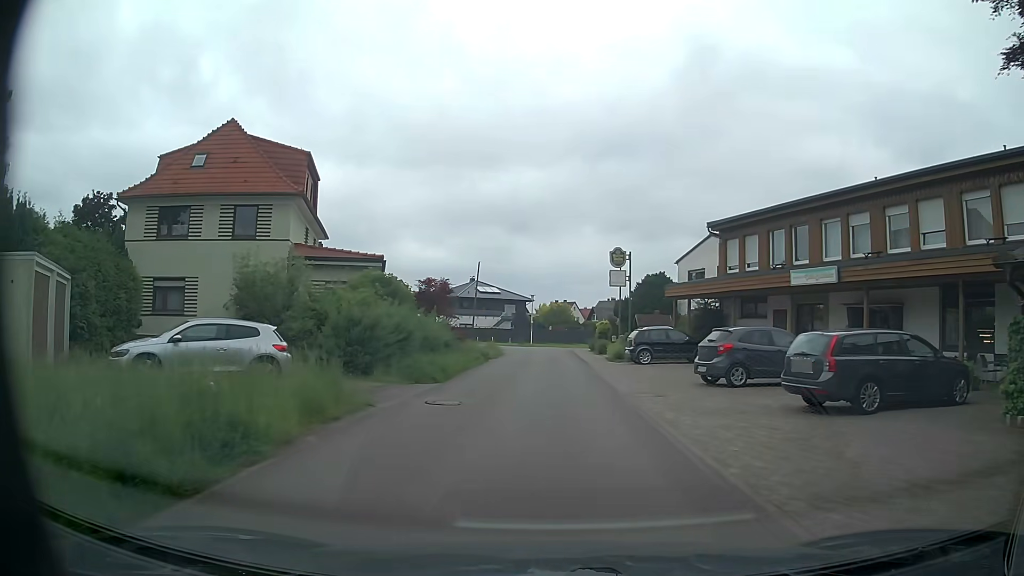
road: residential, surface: asphalt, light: Day
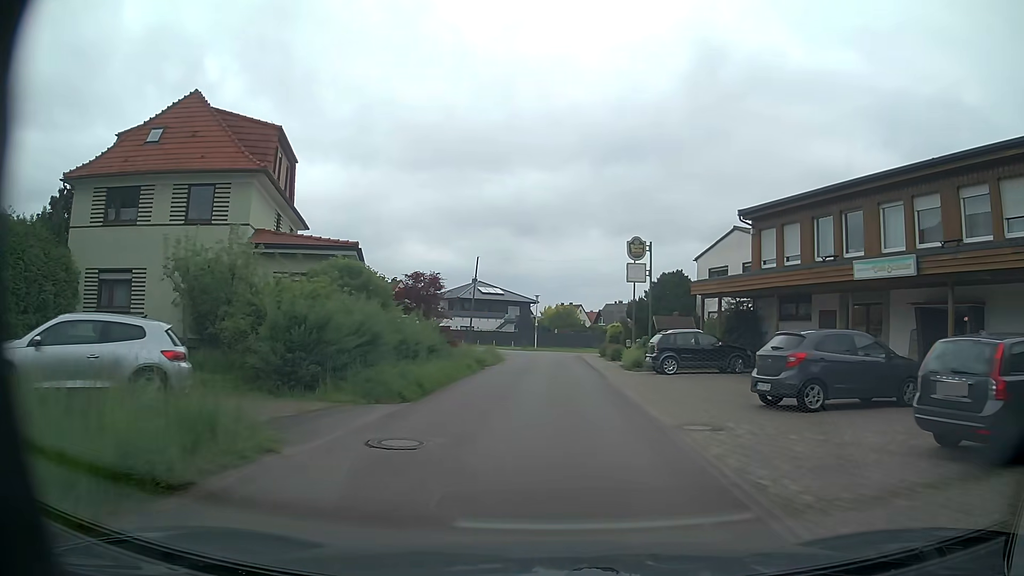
(0.0, +4.6) m; -1°
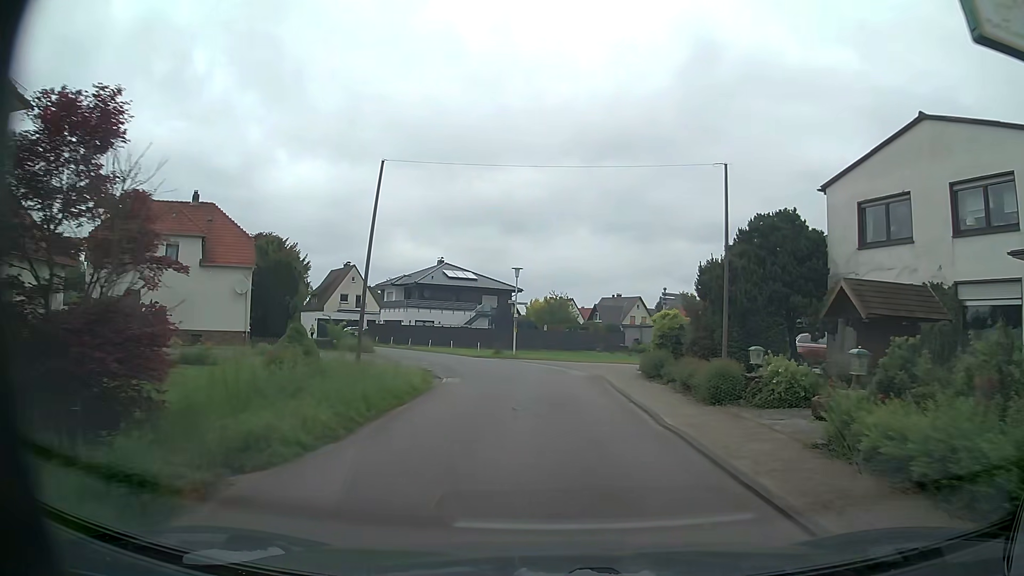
(+0.1, +23.1) m; +1°
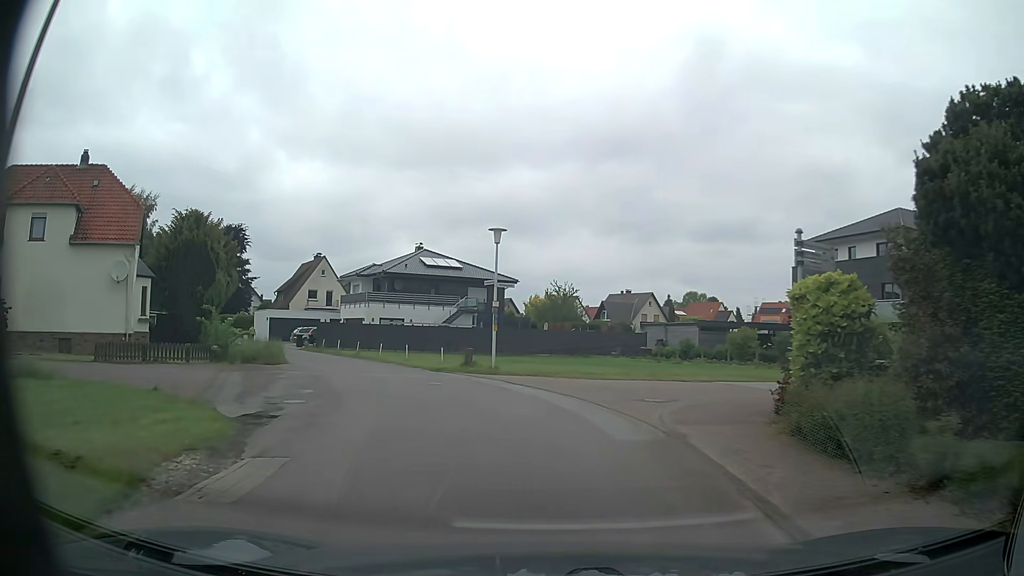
(+0.2, +13.9) m; 0°
(-1, +10) (-3, +20) (-8, +28) (-13, +37) (-19, +45) (-25, +53) (-31, +61) (-37, +69) (-43, +77) (-49, +85) m
